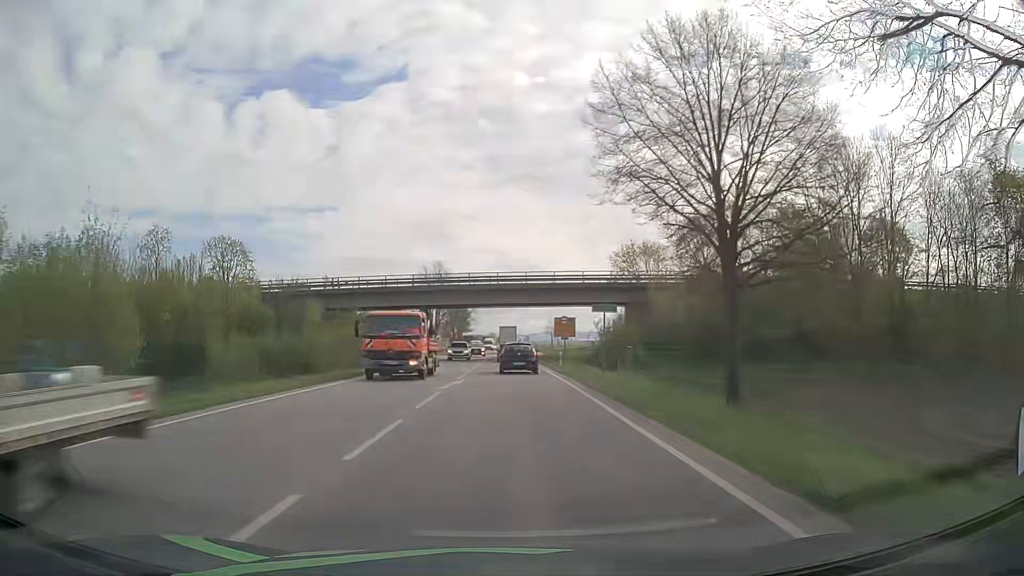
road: primary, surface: asphalt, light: Day
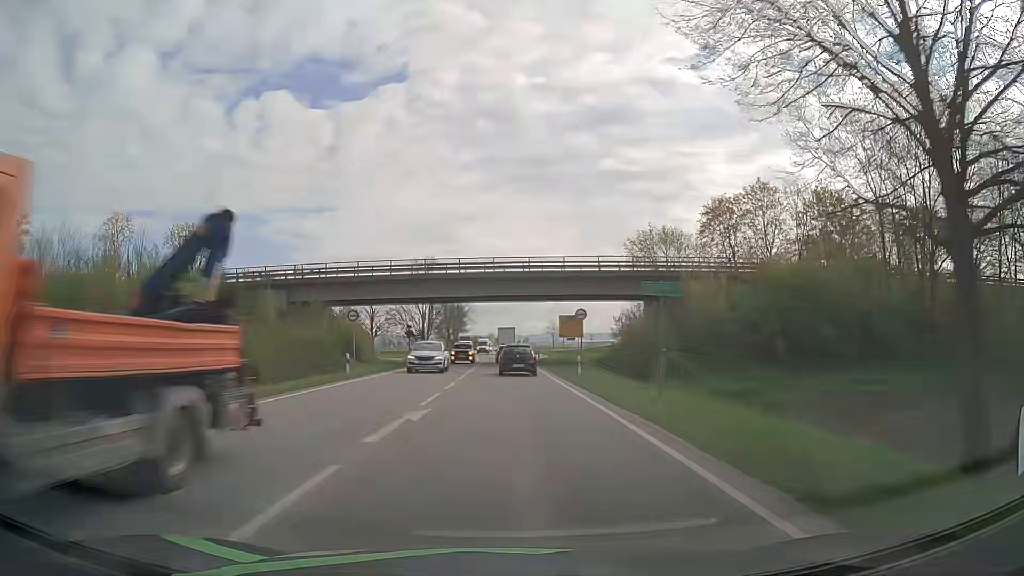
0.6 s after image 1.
(0.0, +10.6) m; 0°
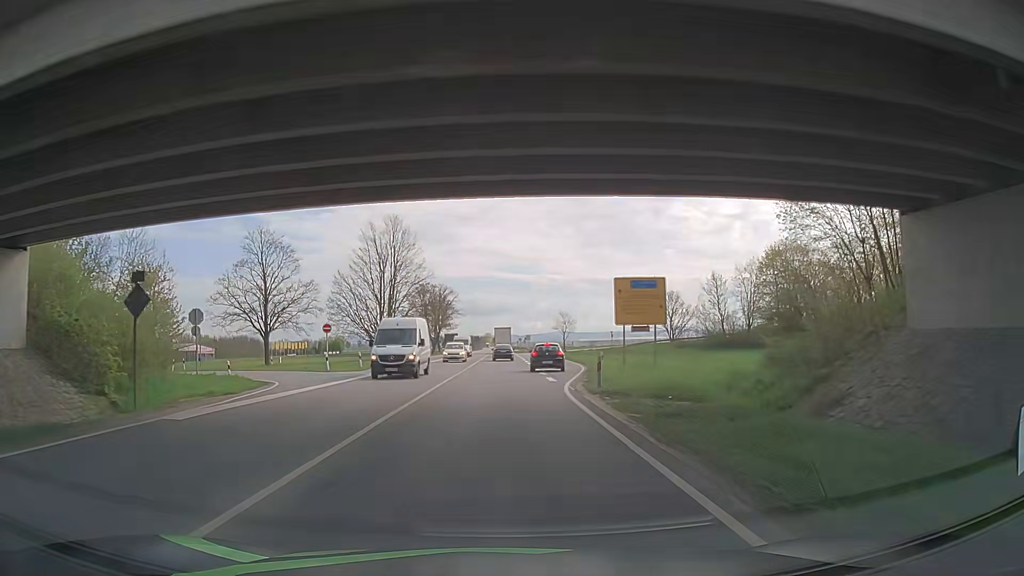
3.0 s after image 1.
(+0.1, +41.9) m; 0°
(0, +10) (0, +20) (0, +30) (-1, +40) (-1, +50) (-1, +60) (-1, +70) (-1, +80) (-1, +90) (-1, +100) m
